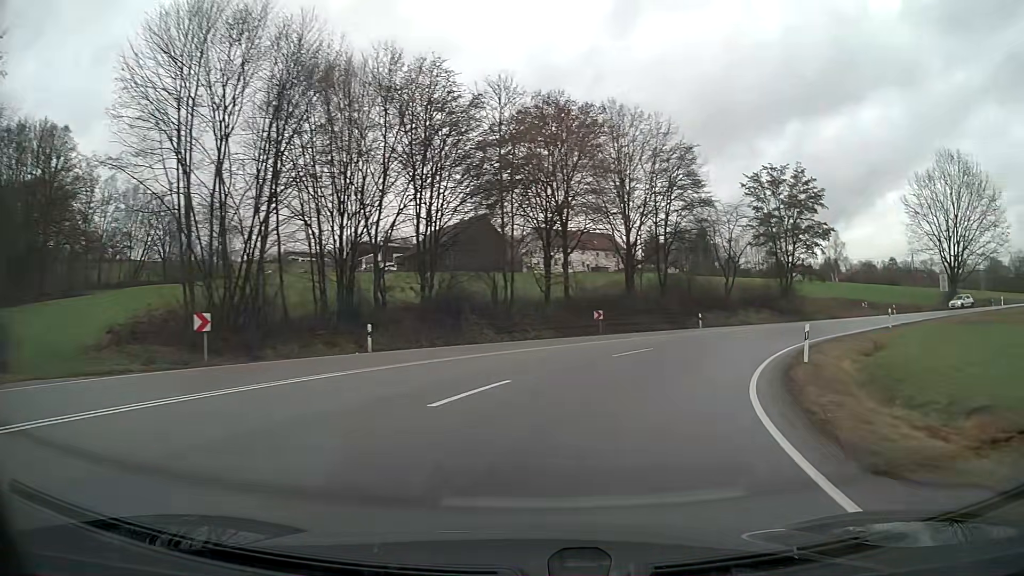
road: primary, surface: asphalt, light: Day
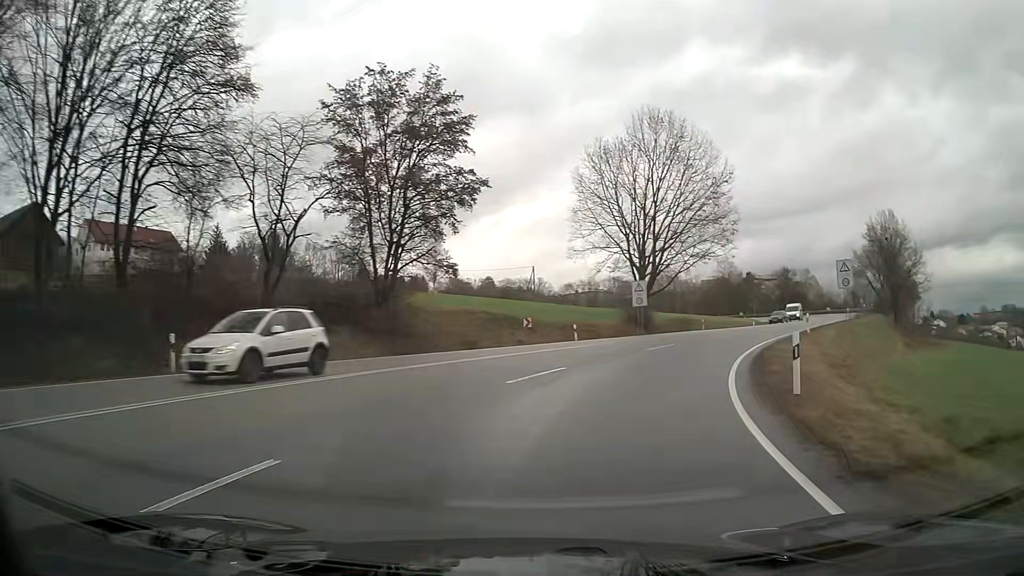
(+9.1, +27.8) m; +36°
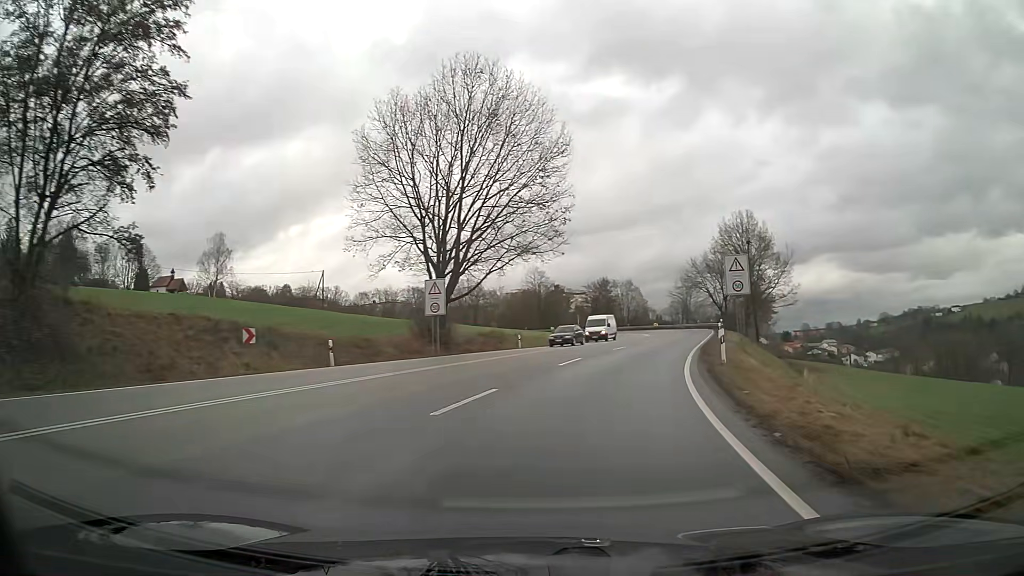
(+2.2, +14.9) m; +16°
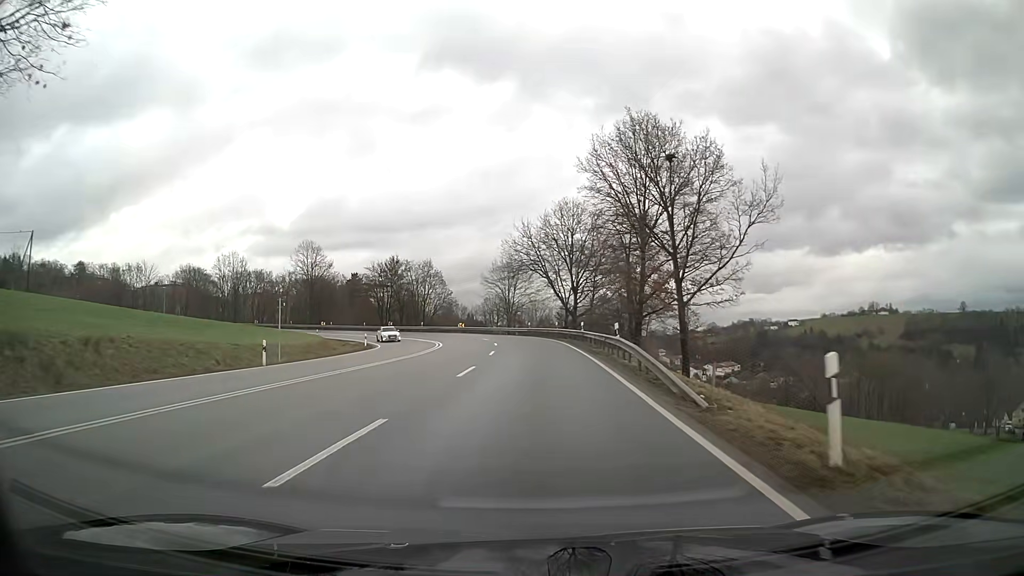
(+6.5, +38.8) m; +13°
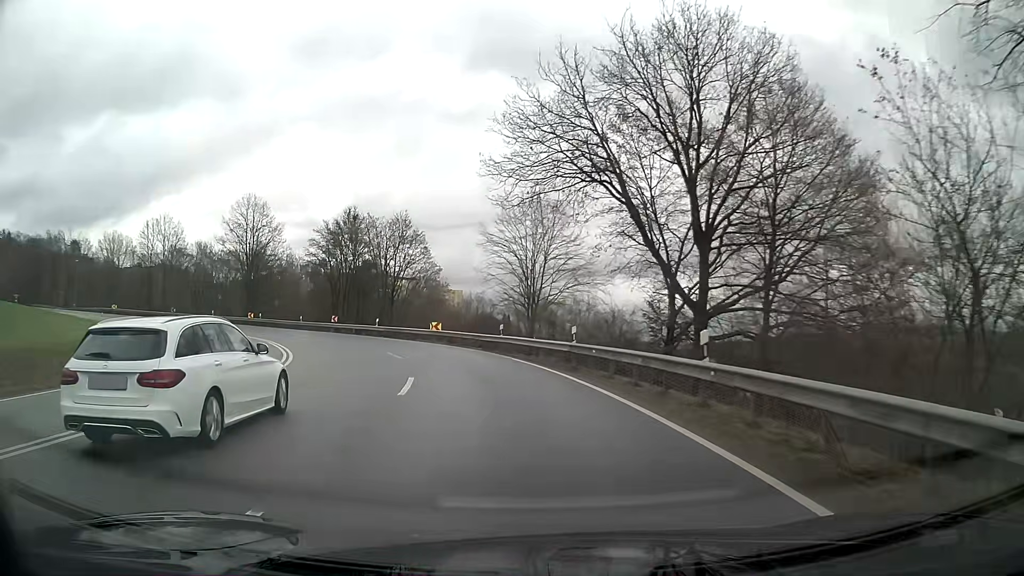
(-0.5, +40.5) m; -5°
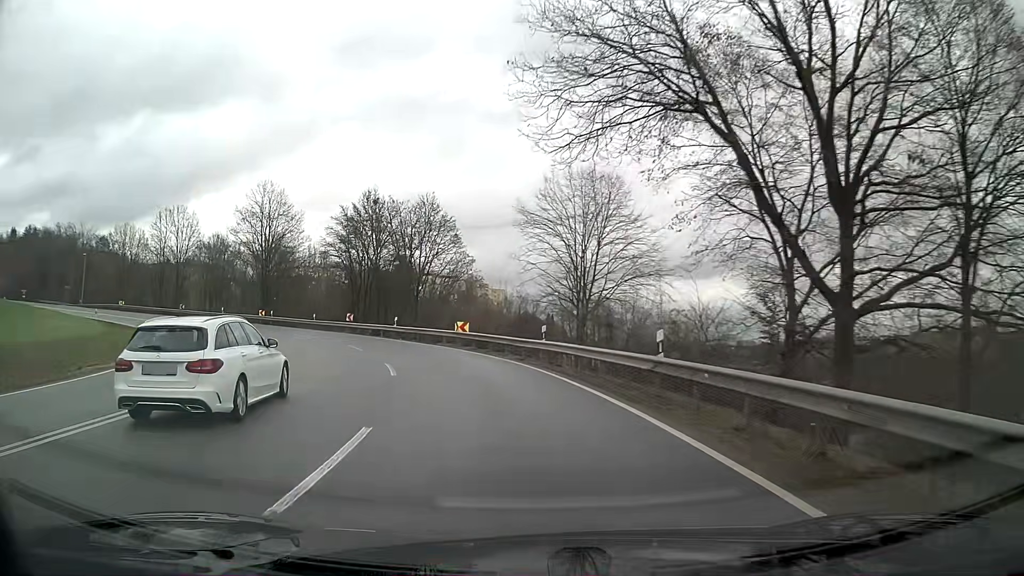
(-0.3, +8.0) m; -4°
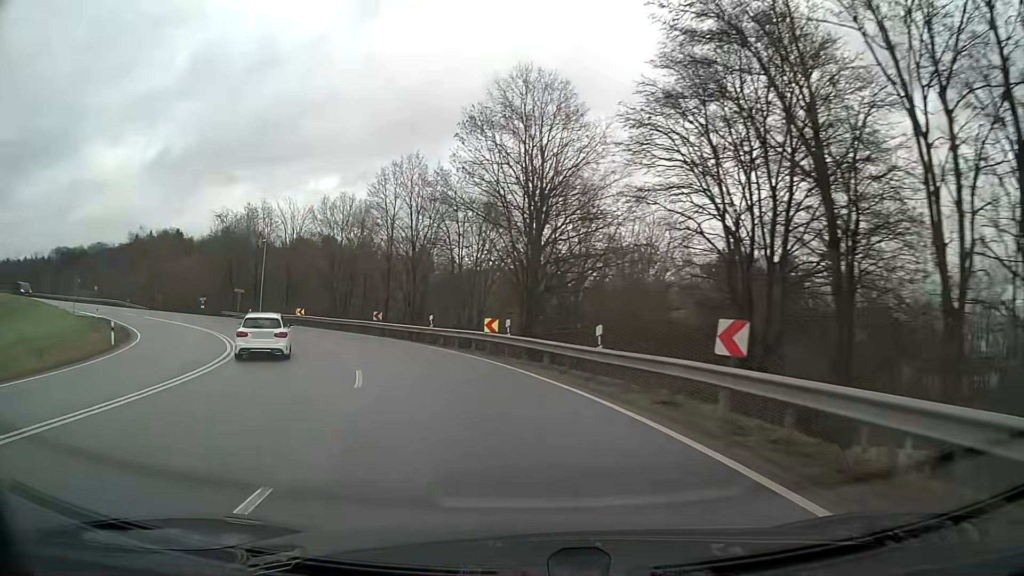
(-10.1, +38.1) m; -32°
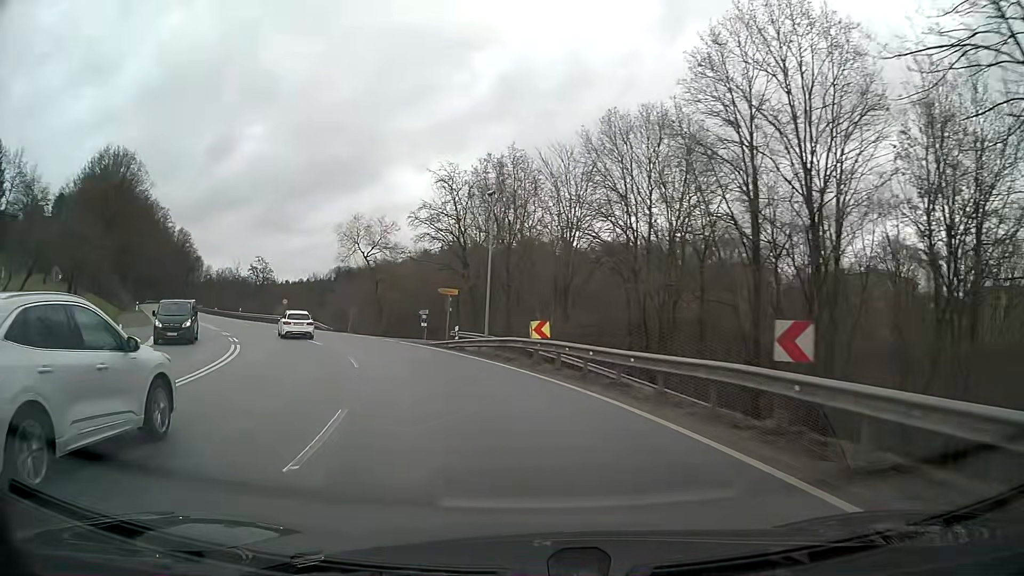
(-7.7, +30.7) m; -28°
